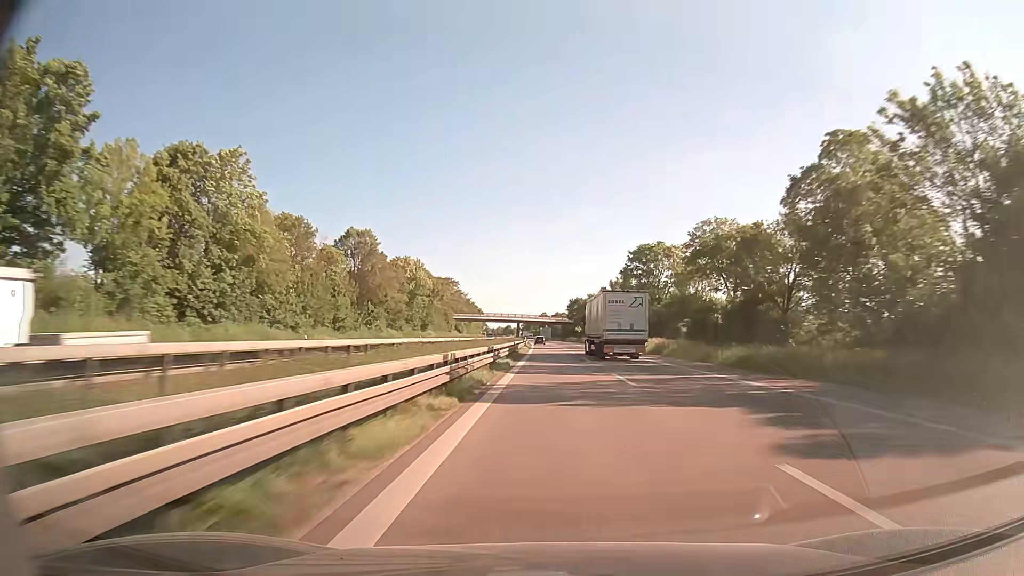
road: trunk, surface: asphalt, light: Day
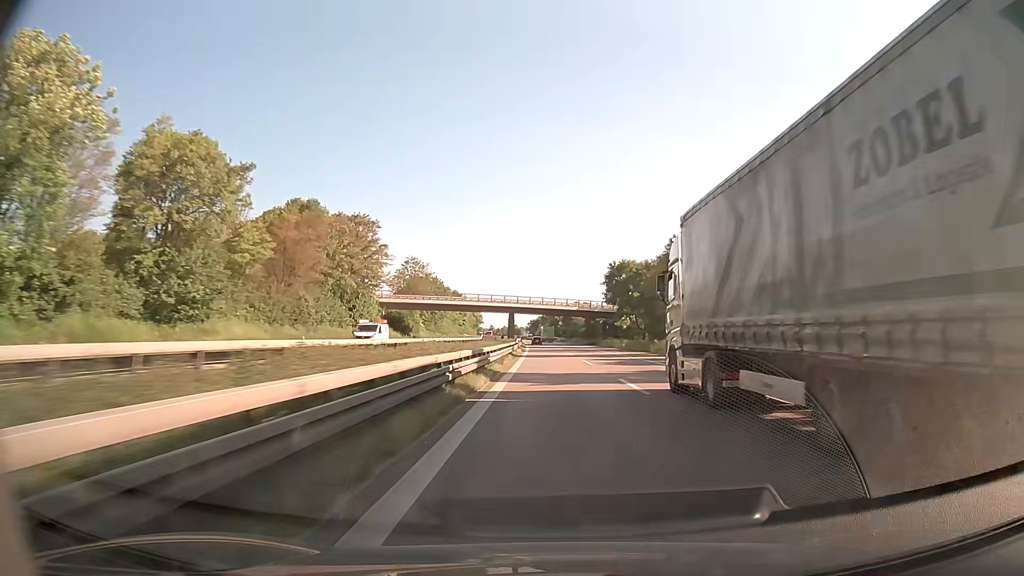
(-0.5, +92.8) m; -1°
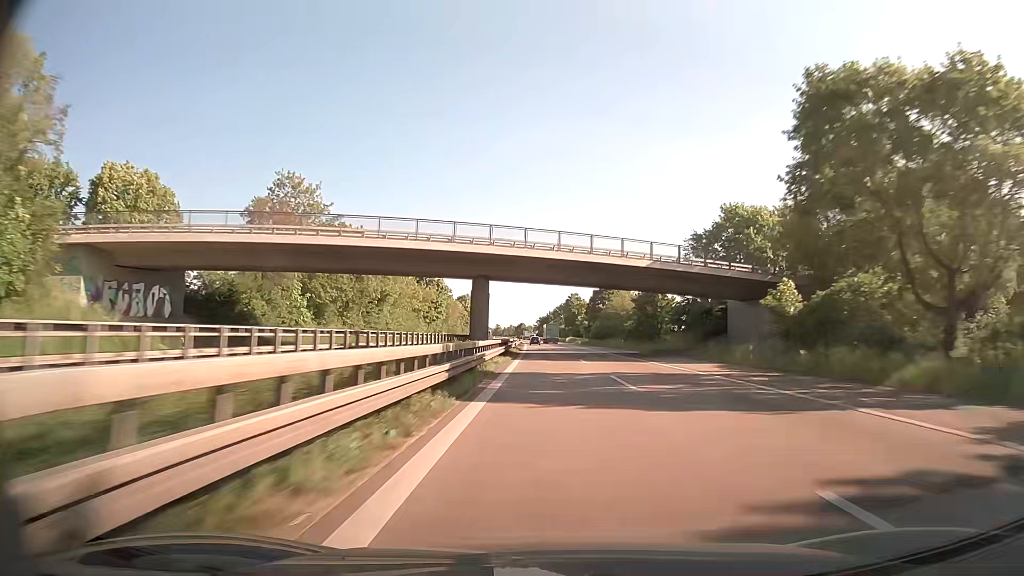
(-0.6, +70.2) m; -1°
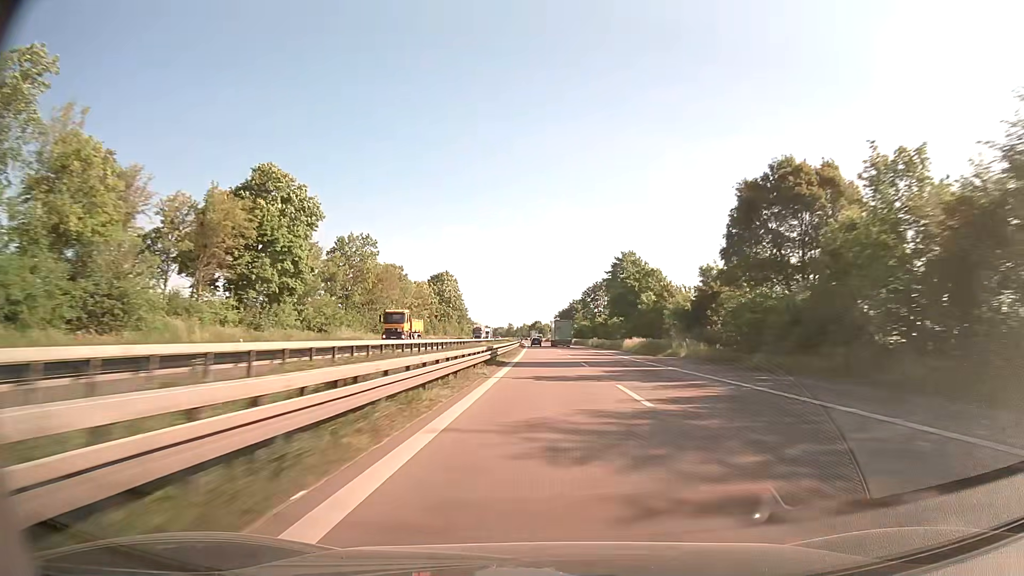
(-1.5, +94.2) m; -2°
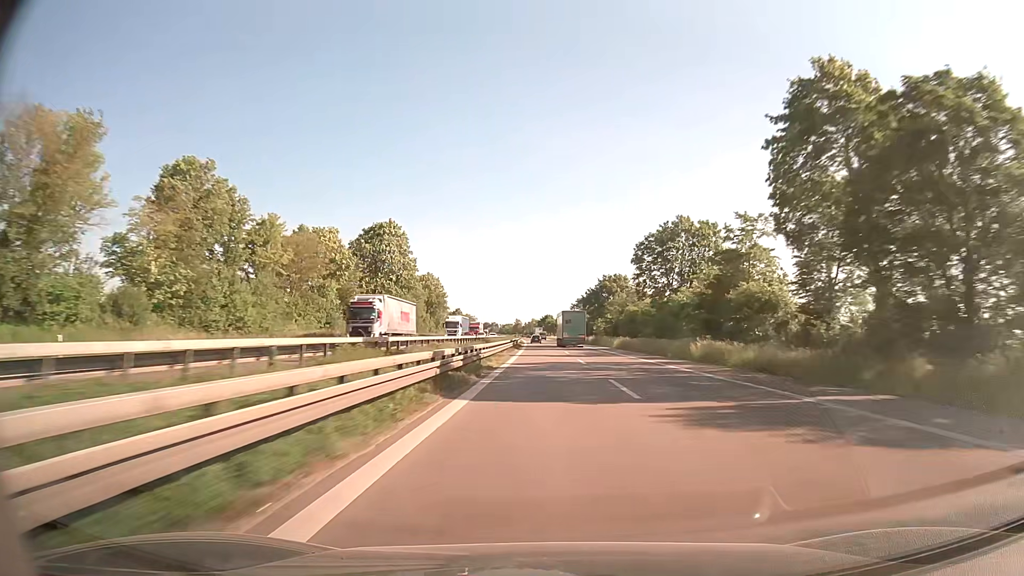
(-0.7, +70.6) m; -1°
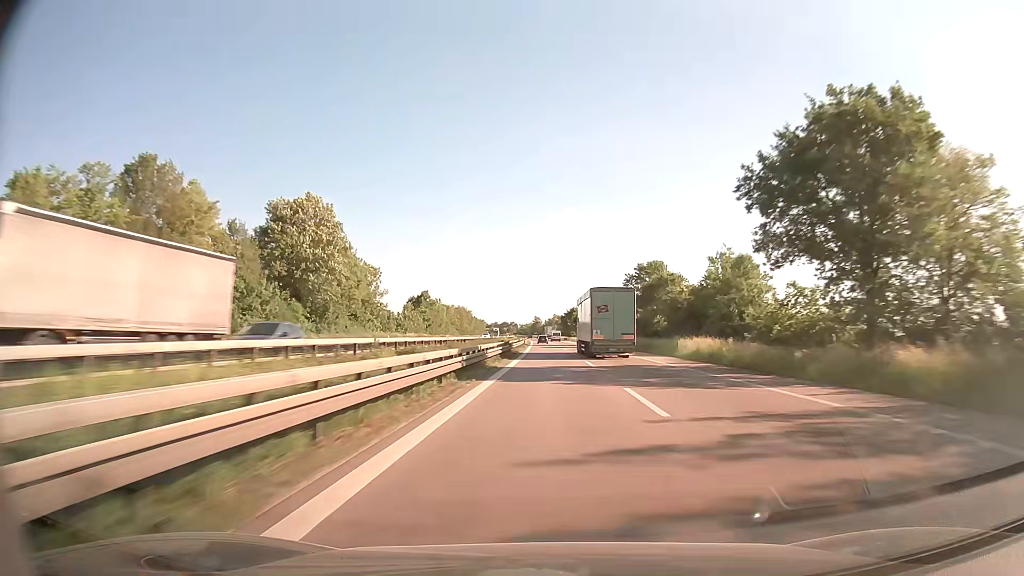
(-0.9, +92.9) m; -2°
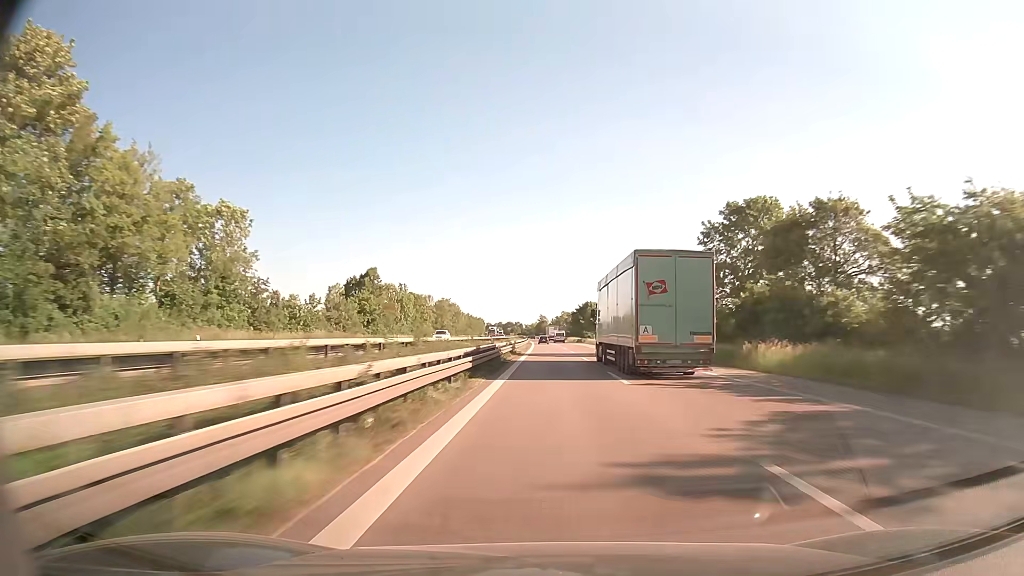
(-0.3, +46.0) m; 0°
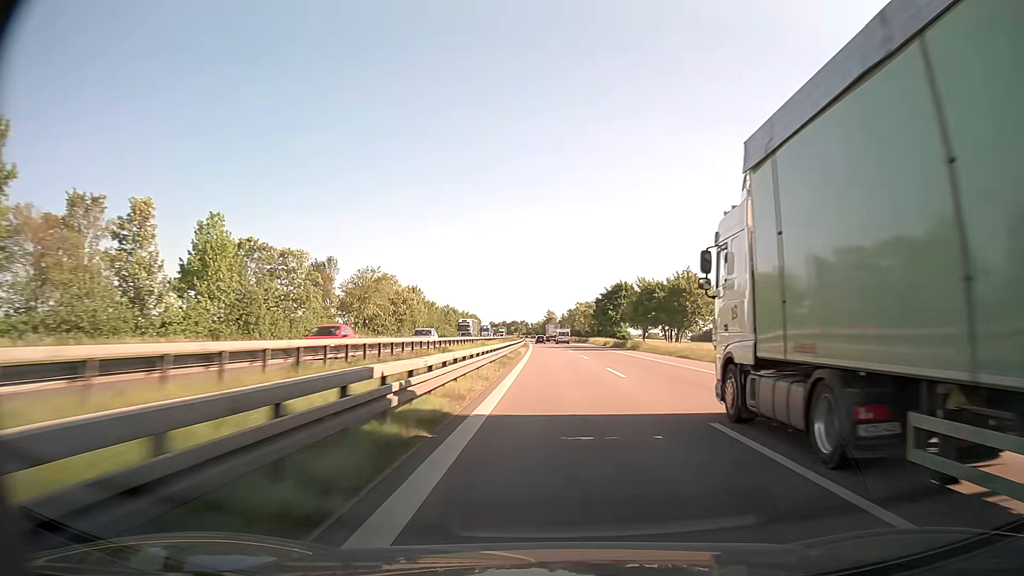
(-0.6, +68.6) m; -1°
(0, +10) (0, +20) (0, +30) (0, +40) (0, +50) (0, +60) (-1, +70) (-1, +80) (-1, +90) (-1, +100) m
